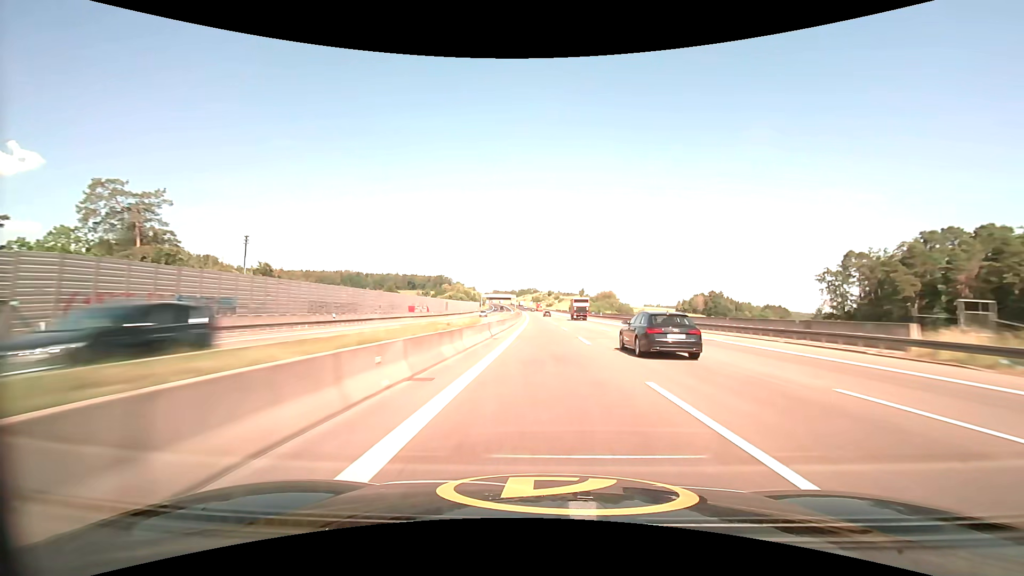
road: motorway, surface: asphalt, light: Day
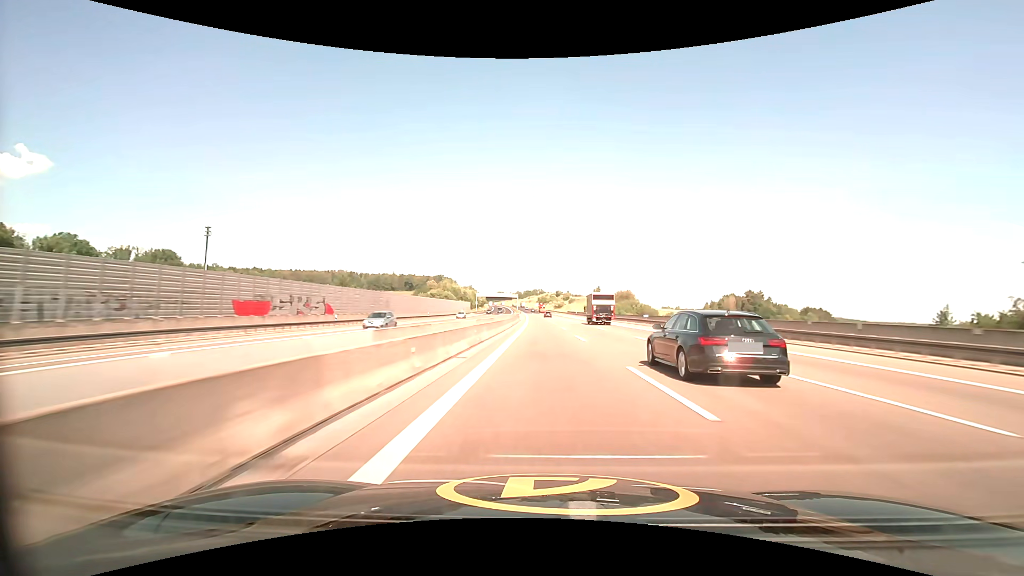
(-0.4, +51.0) m; -1°
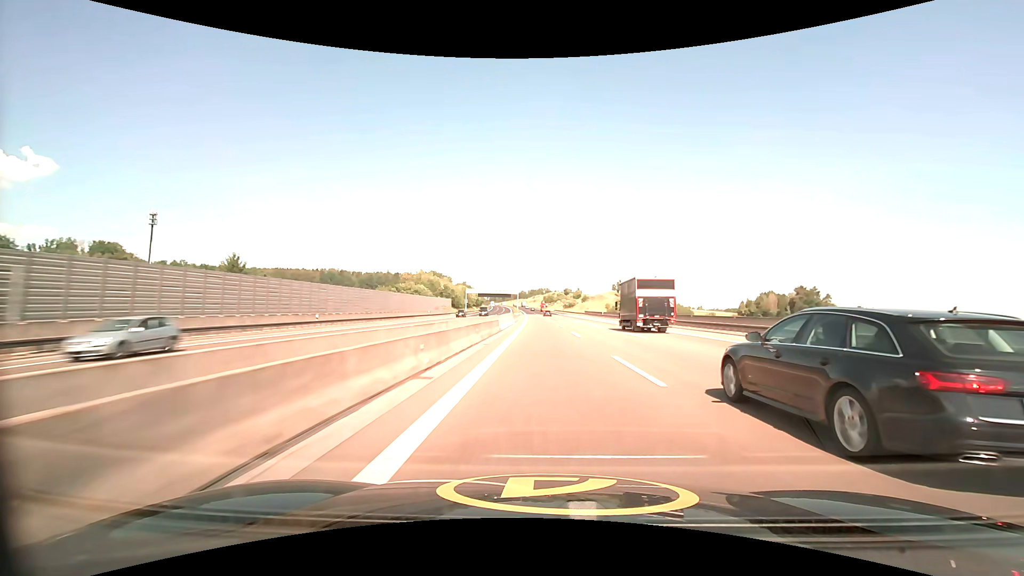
(-0.3, +51.1) m; -1°
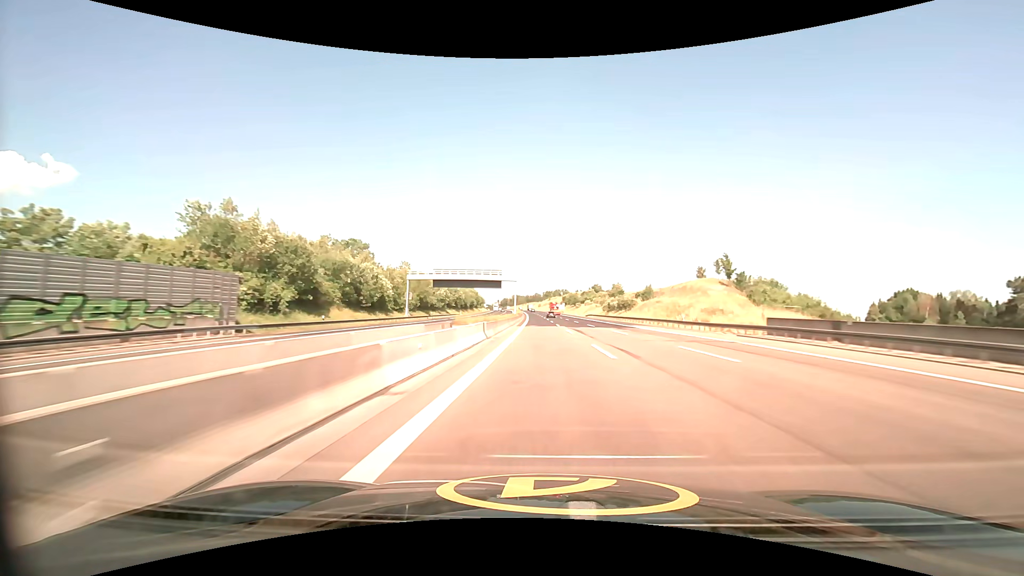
(-1.5, +101.9) m; -2°
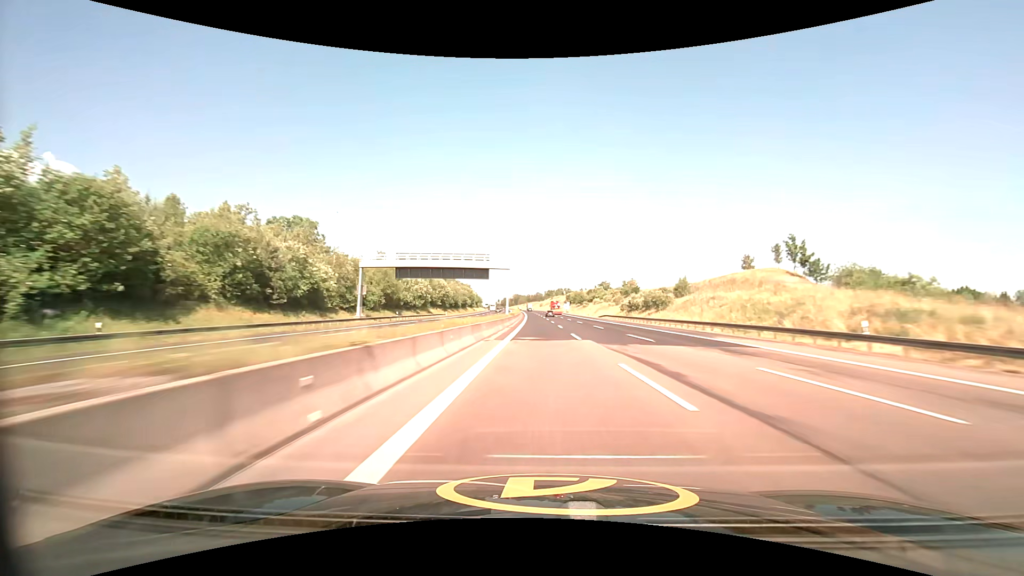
(0.0, +25.3) m; 0°
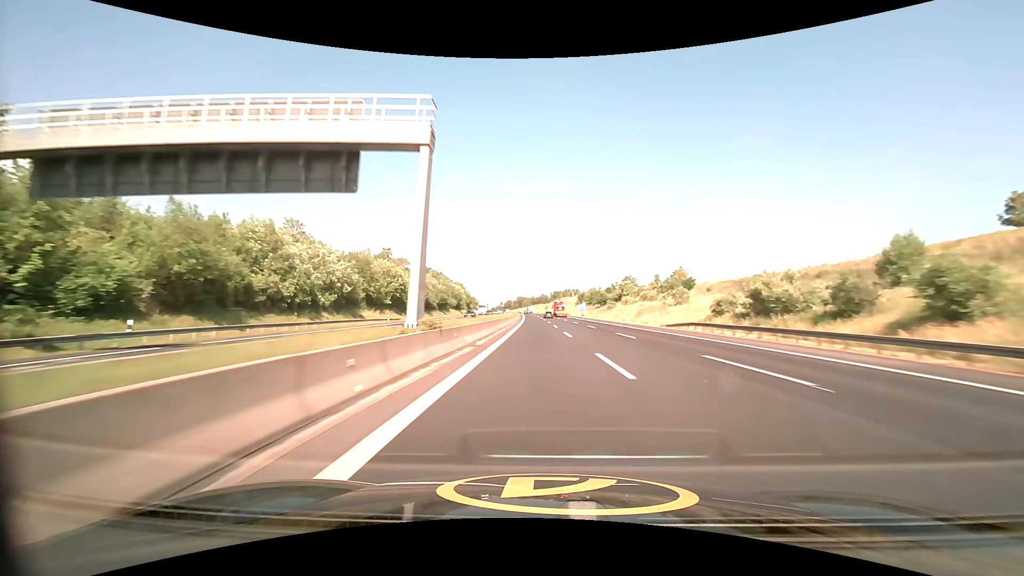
(-0.3, +50.6) m; -1°
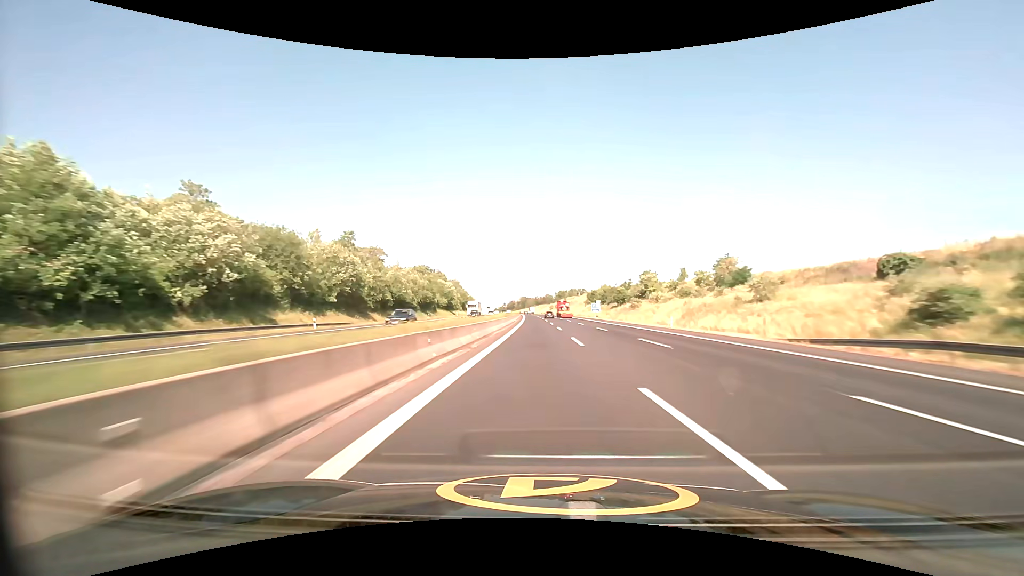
(-0.1, +25.3) m; 0°
